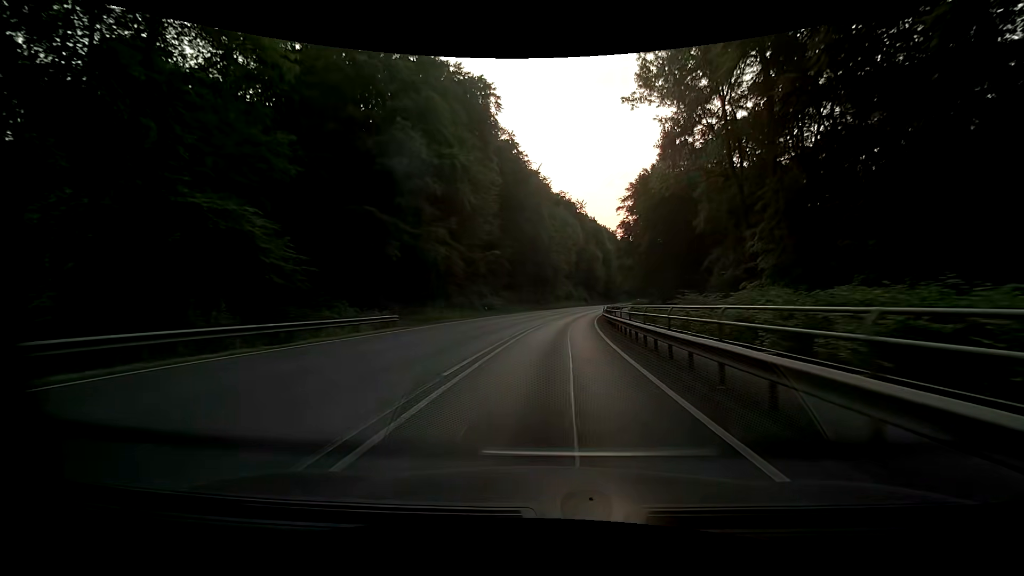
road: primary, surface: asphalt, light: Day
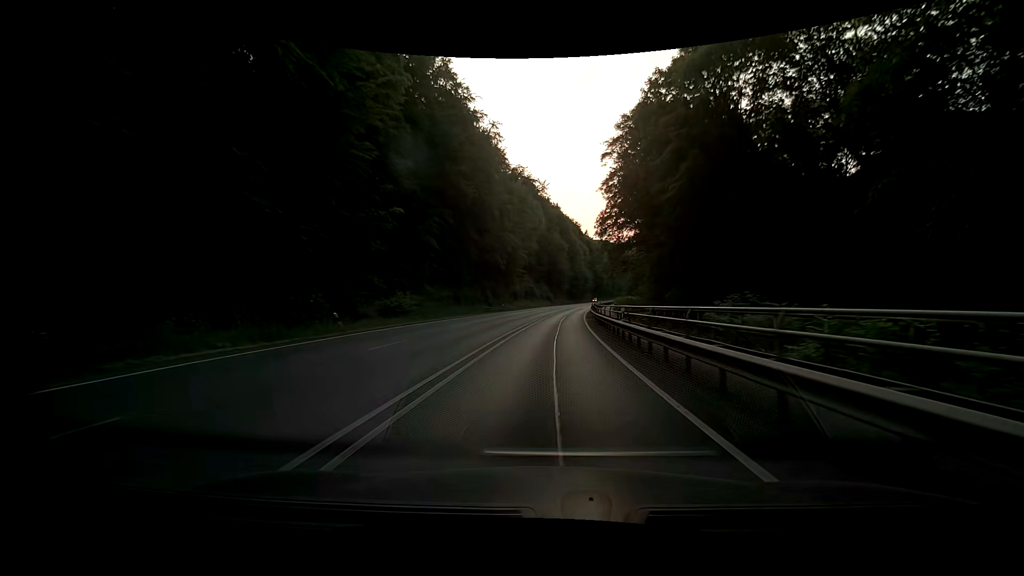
(+1.3, +30.8) m; +5°
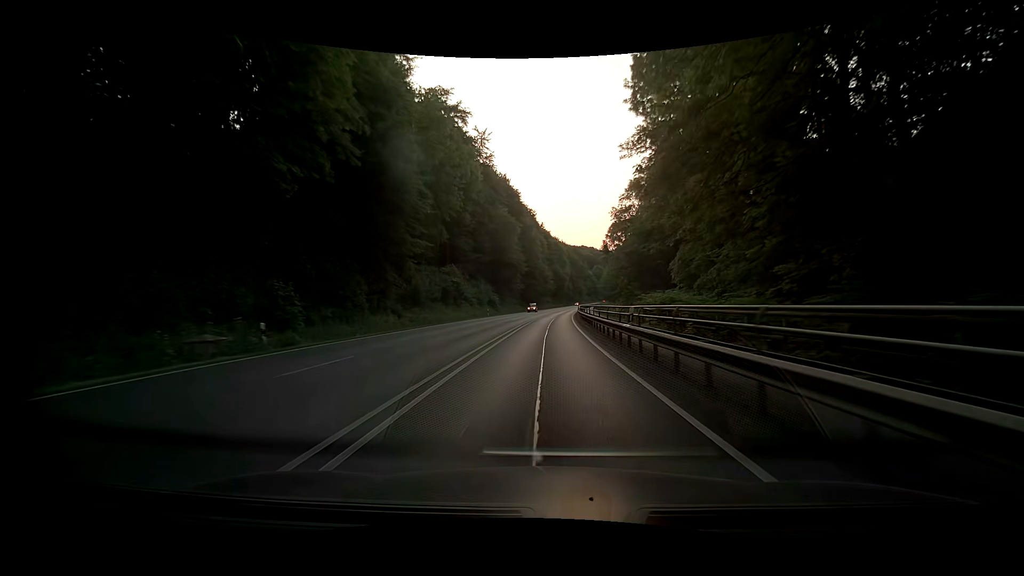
(+2.0, +52.0) m; +5°
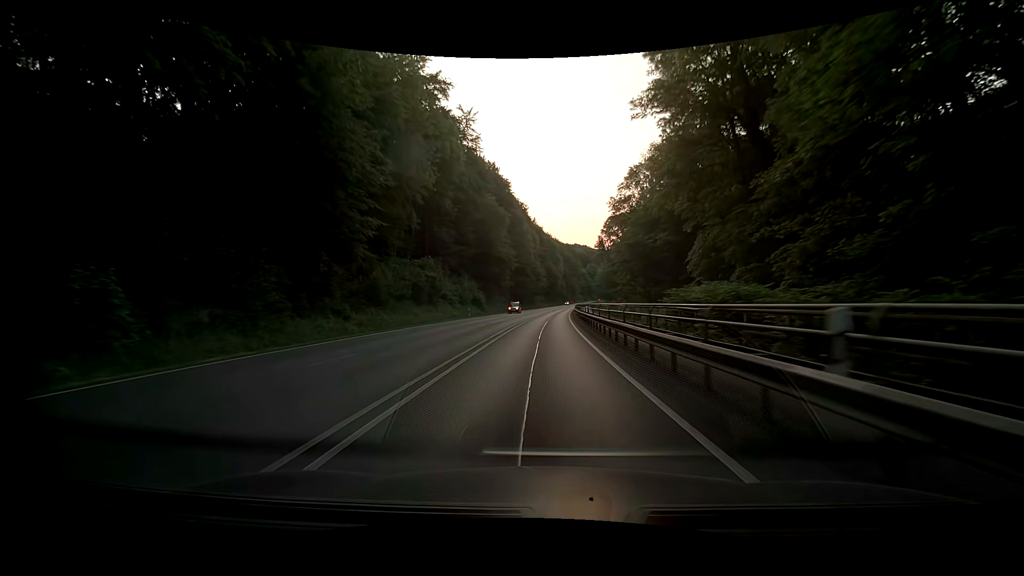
(+0.1, +10.5) m; +1°
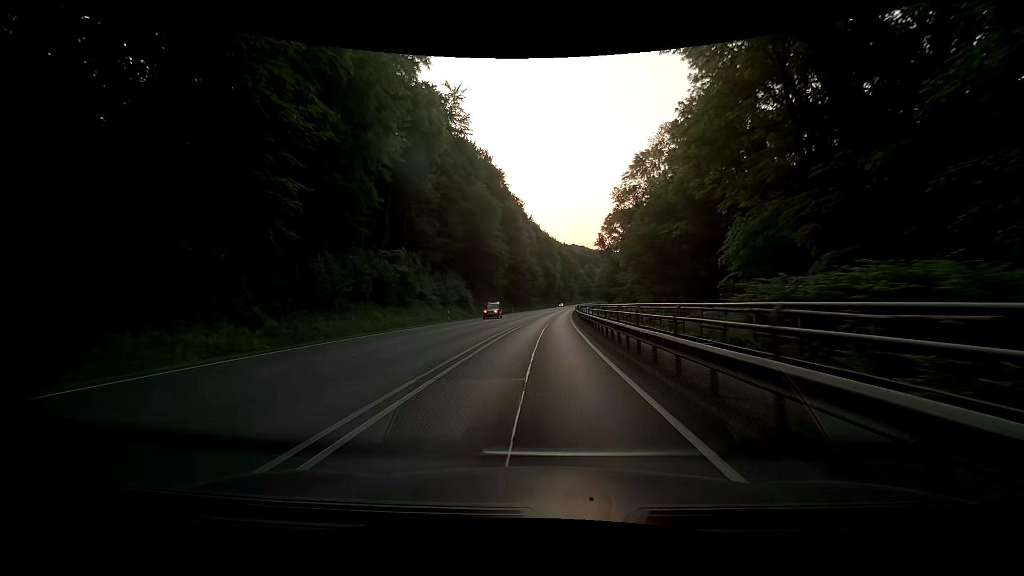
(-0.1, +10.6) m; -1°
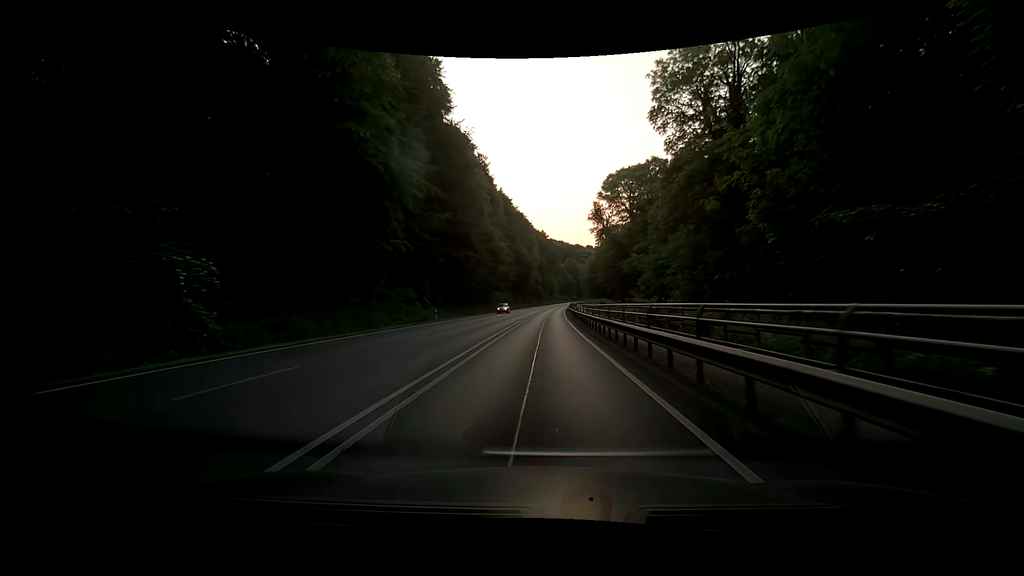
(+1.2, +53.2) m; +3°
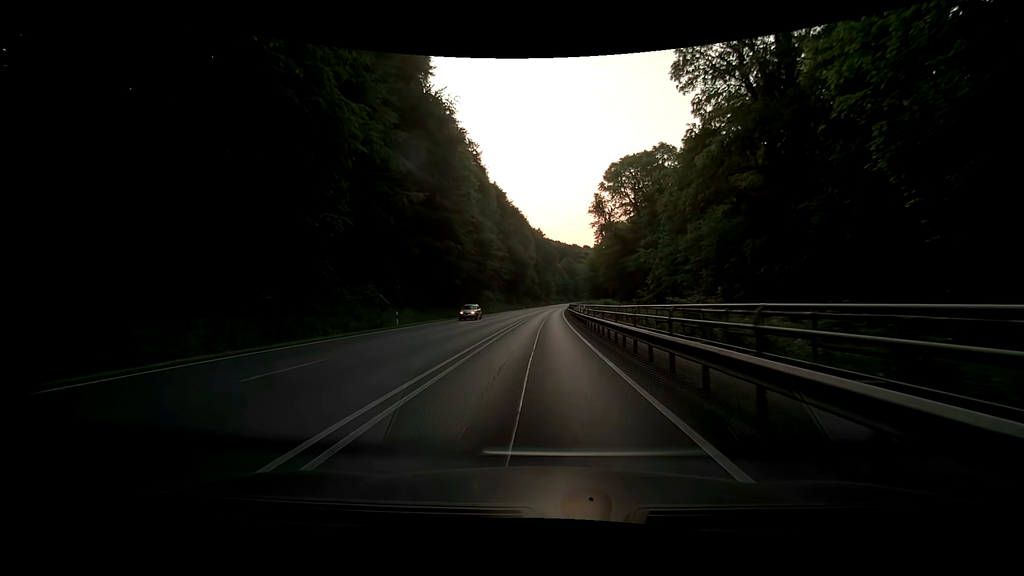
(0.0, +10.5) m; 0°
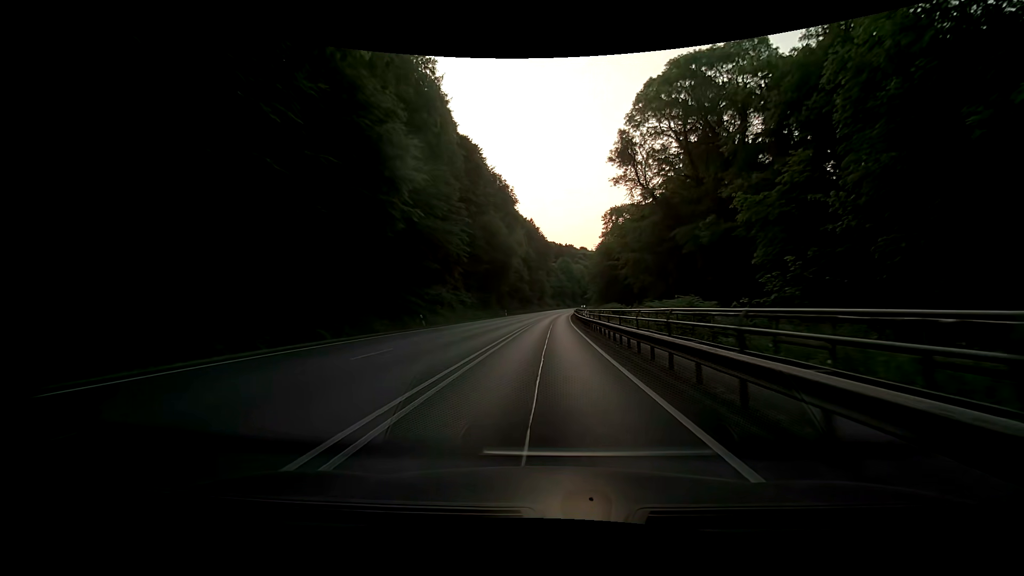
(+0.1, +43.5) m; +1°
(0, +10) (0, +20) (0, +30) (+1, +40) (+1, +50) (+1, +60) (+2, +70) (+2, +80) (+3, +90) (+3, +100) m
